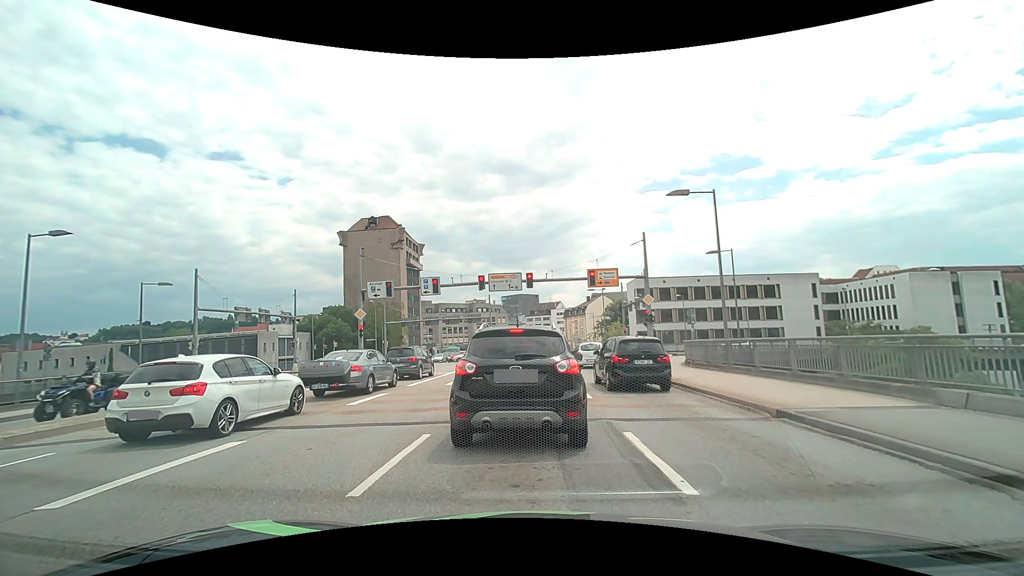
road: primary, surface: asphalt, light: Day
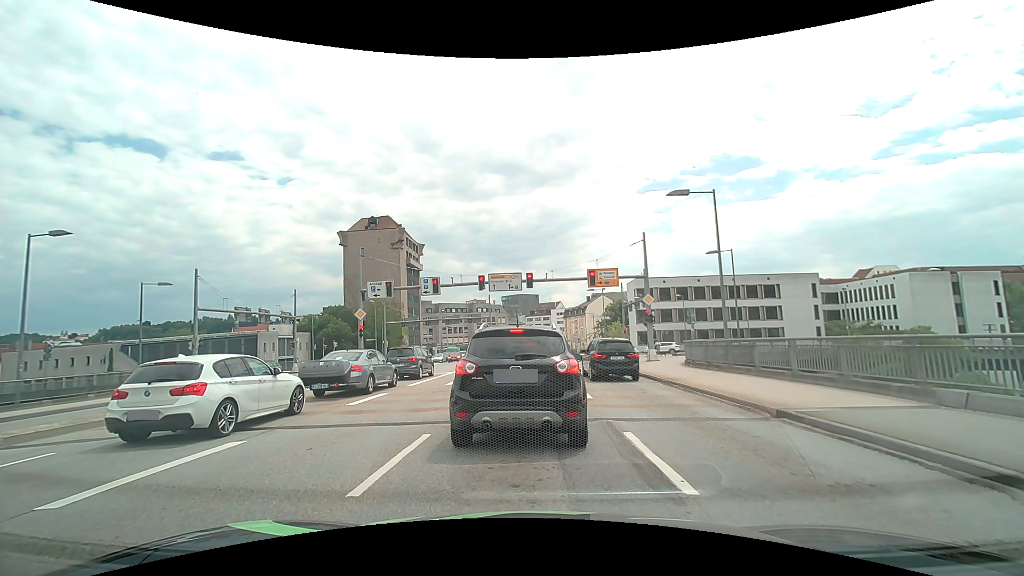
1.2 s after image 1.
(0.0, 0.0) m; 0°
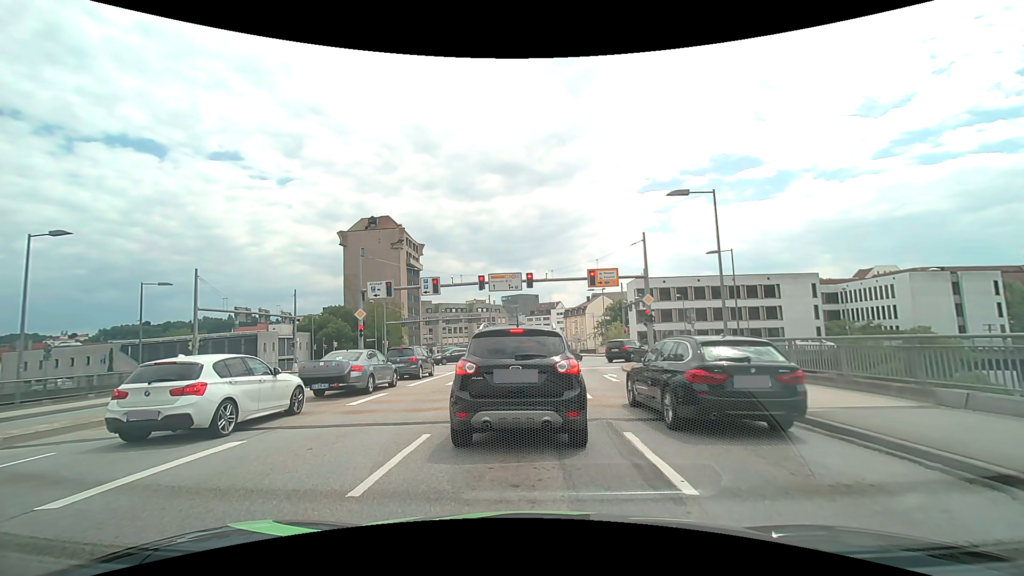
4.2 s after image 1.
(0.0, 0.0) m; 0°
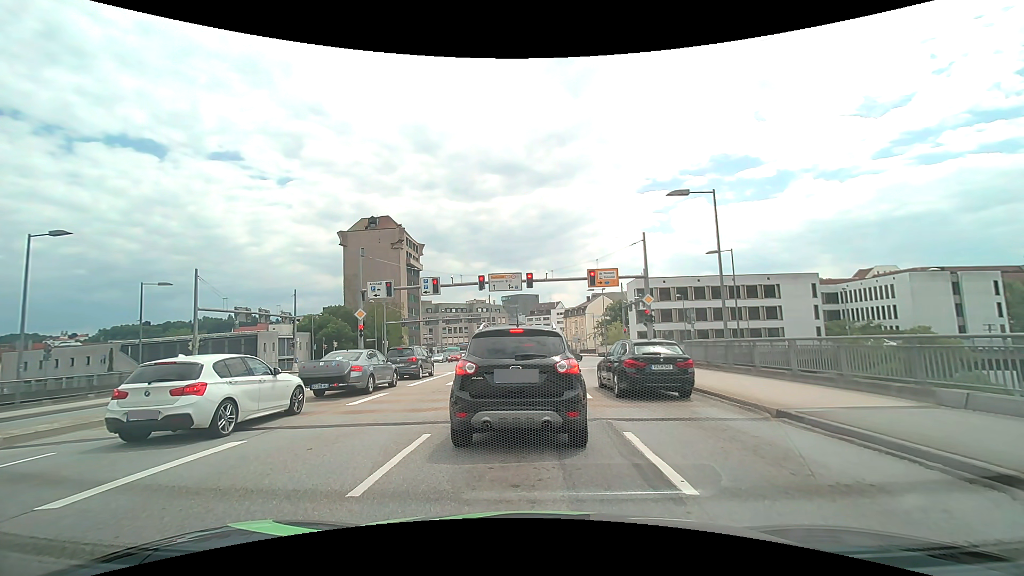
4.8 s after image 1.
(0.0, 0.0) m; 0°
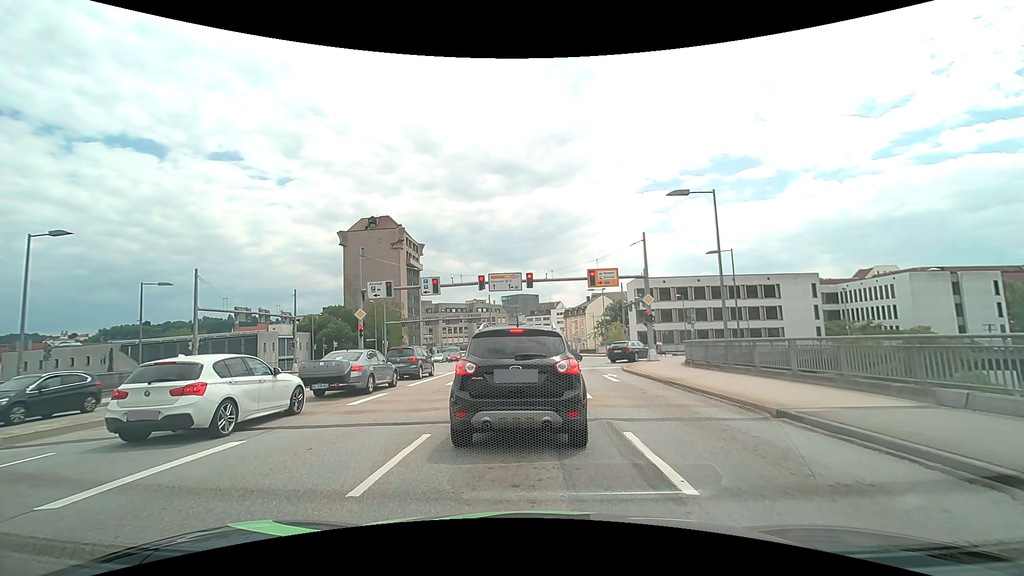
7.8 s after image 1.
(0.0, 0.0) m; 0°
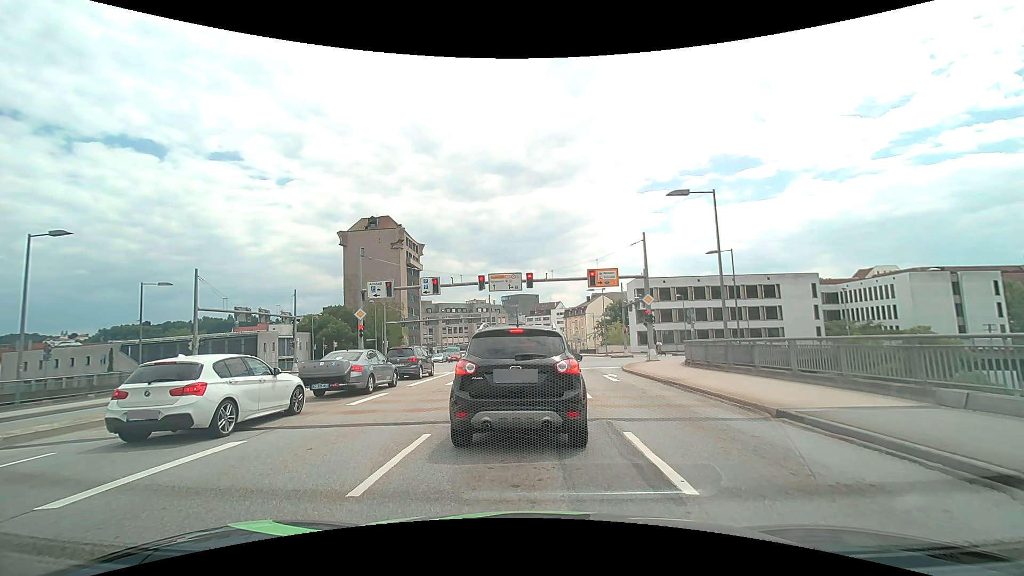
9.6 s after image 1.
(0.0, 0.0) m; 0°
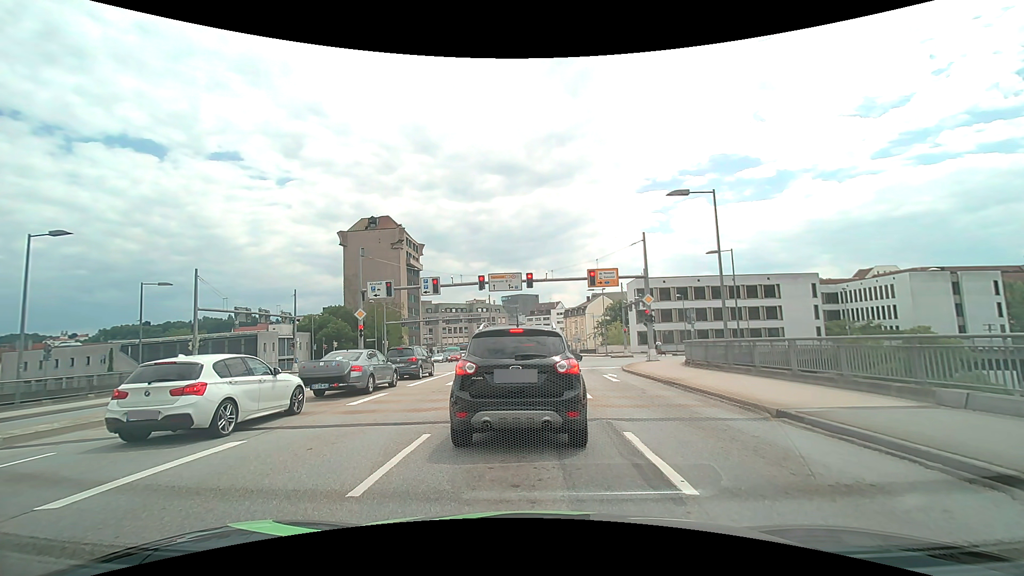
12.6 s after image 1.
(0.0, 0.0) m; 0°
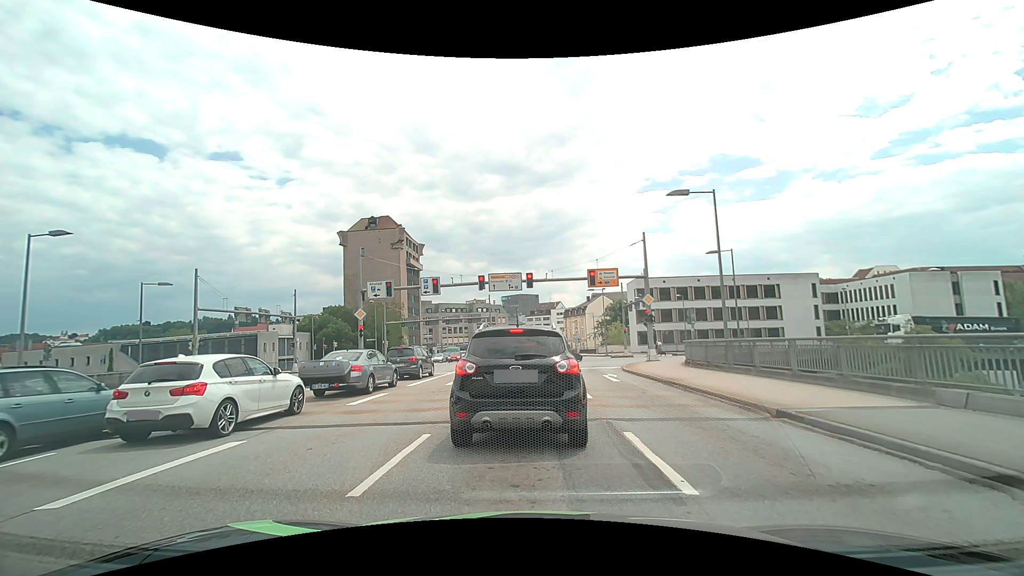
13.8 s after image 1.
(0.0, 0.0) m; 0°
(0, +10) (0, +20) (0, +30) (0, +40) (+1, +50) (+1, +60) (+1, +70) (+1, +80) (+1, +90) (+1, +100) m
